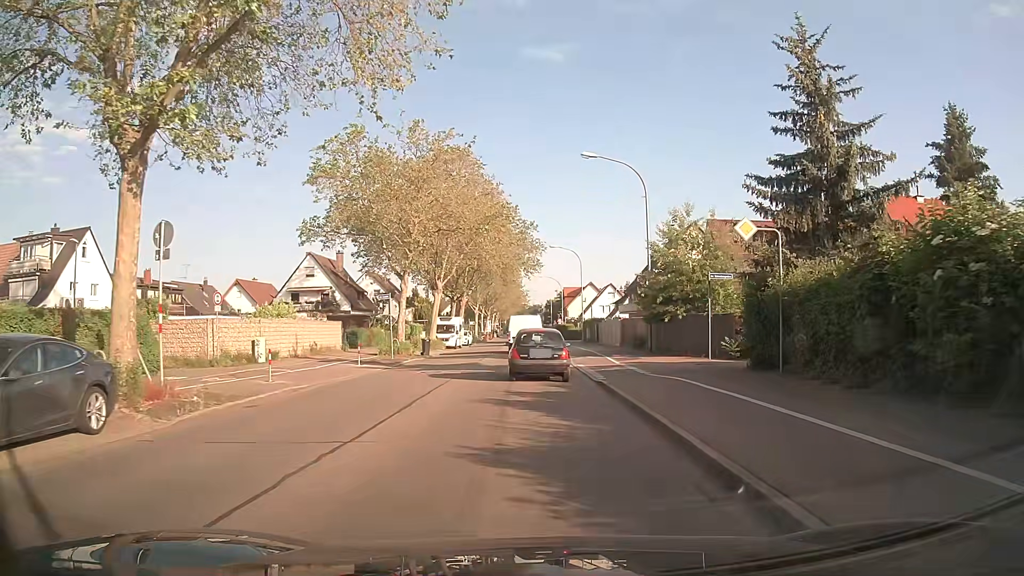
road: secondary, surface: asphalt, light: Day
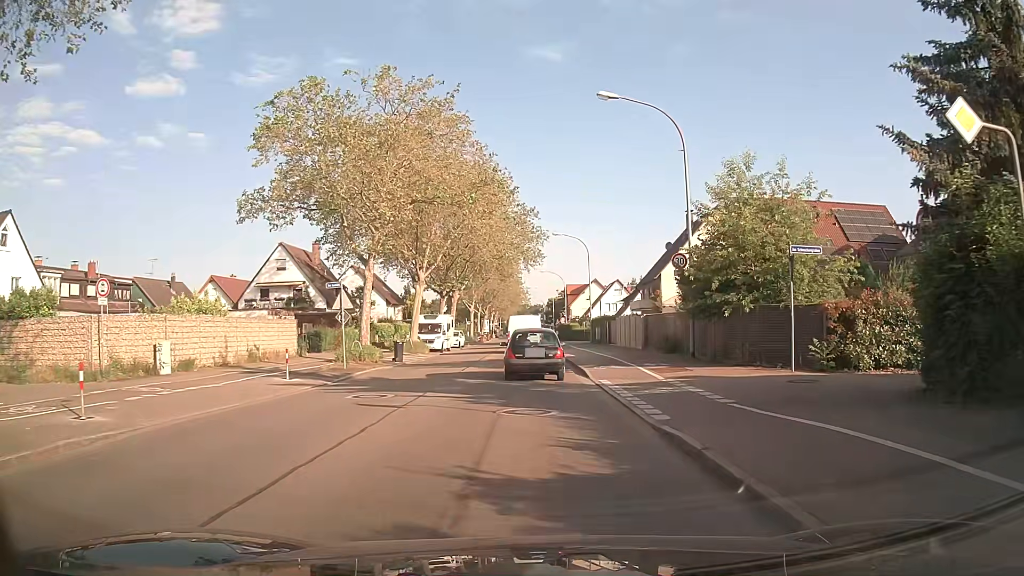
(0.0, +8.9) m; 0°
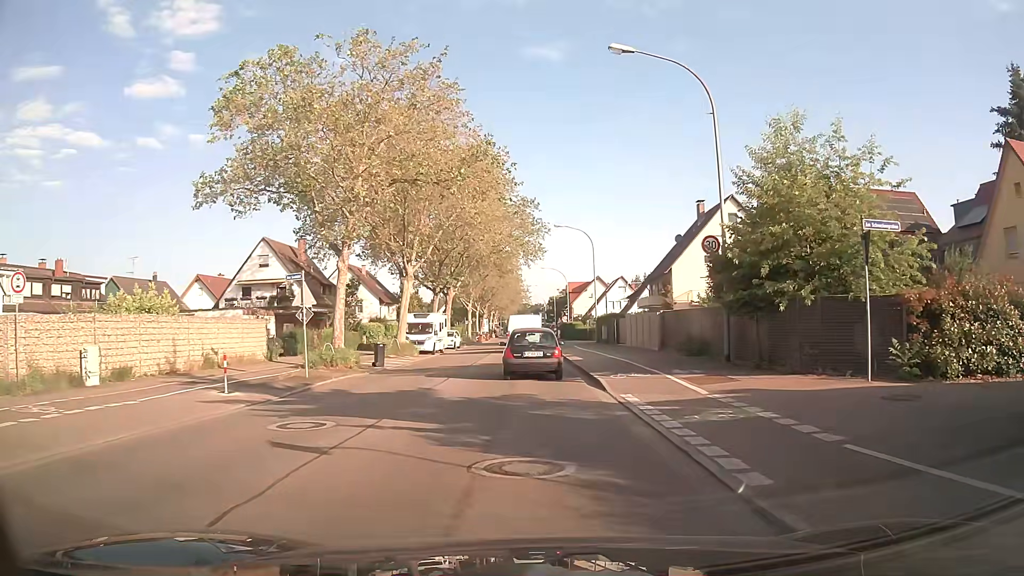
(0.0, +4.4) m; 0°
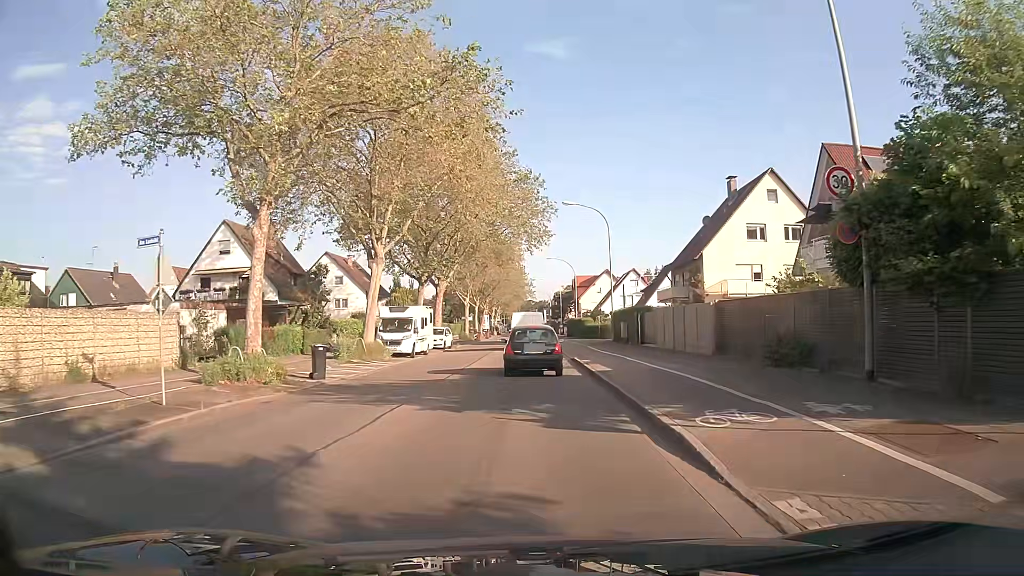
(0.0, +8.9) m; -1°
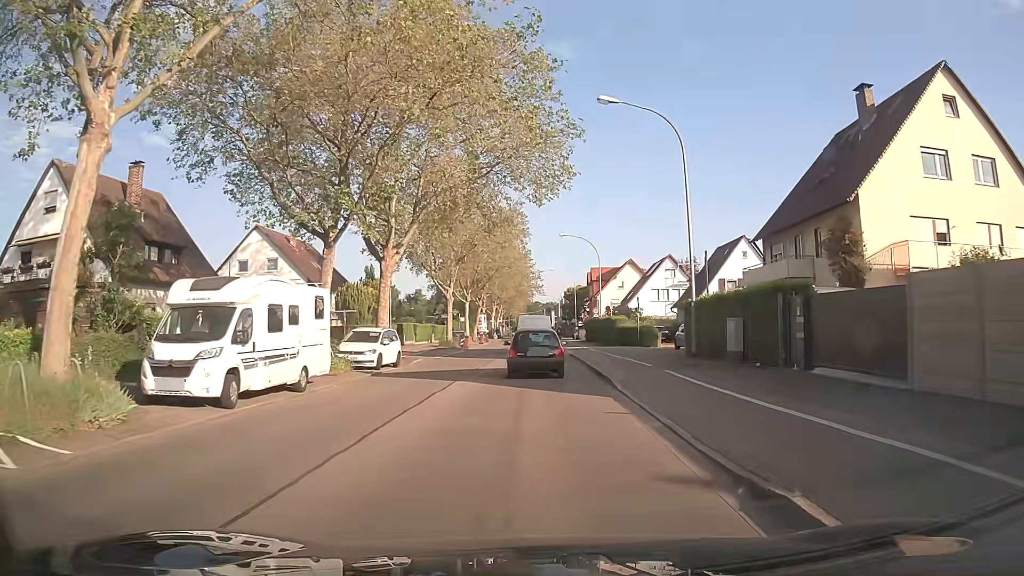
(+0.1, +22.4) m; +1°
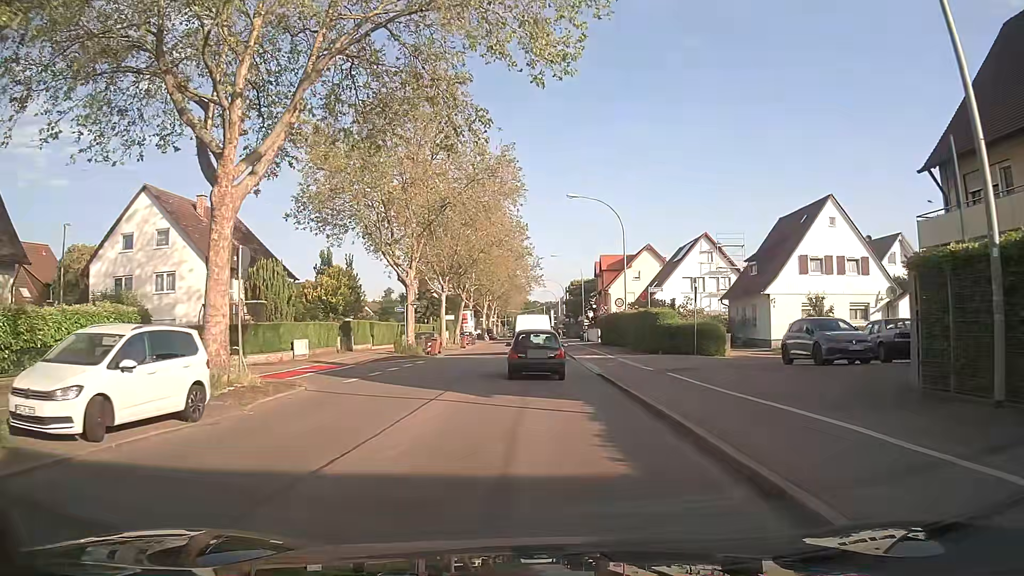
(-0.1, +17.8) m; 0°
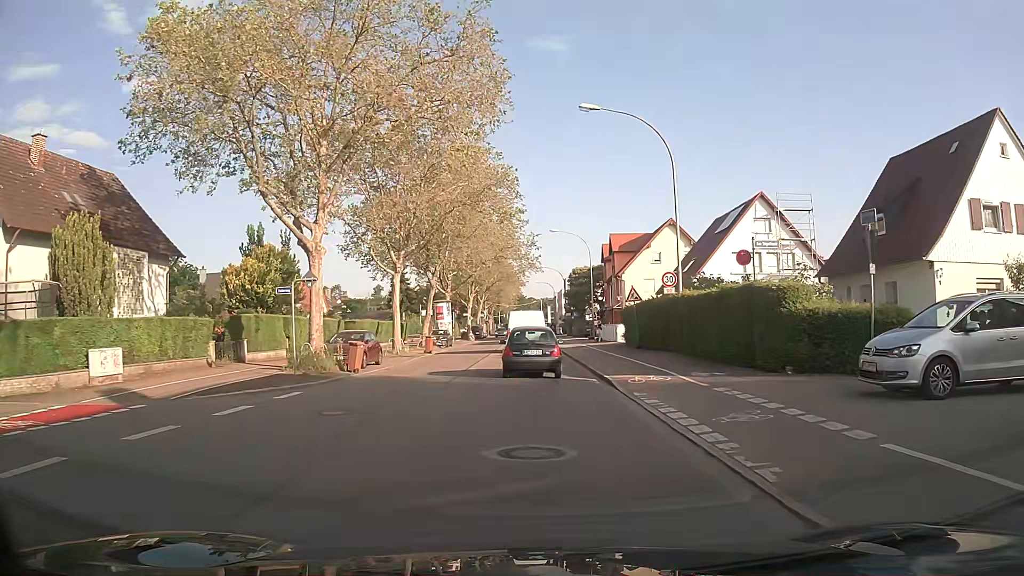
(-0.1, +17.2) m; 0°
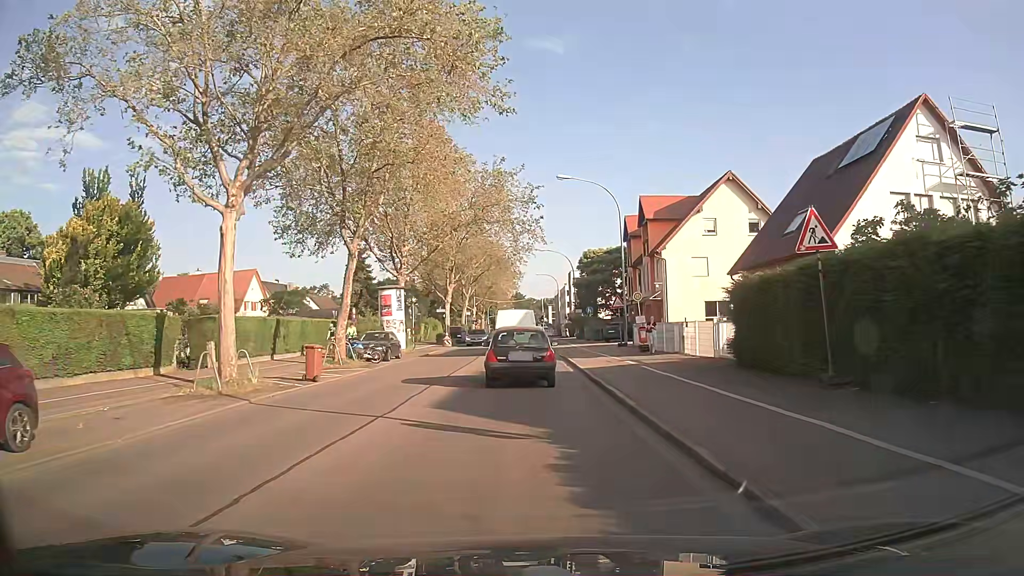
(-0.1, +21.6) m; 0°
(0, +10) (0, +20) (0, +30) (0, +40) (-1, +50) (-1, +60) (-1, +70) (-2, +80) (-2, +90) (-2, +100) m
